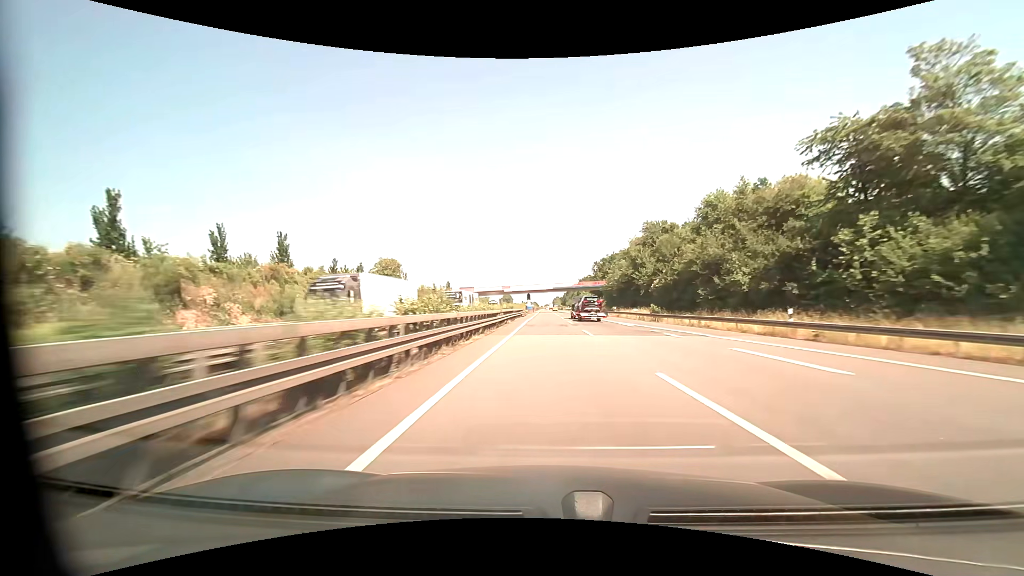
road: motorway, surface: asphalt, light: Day
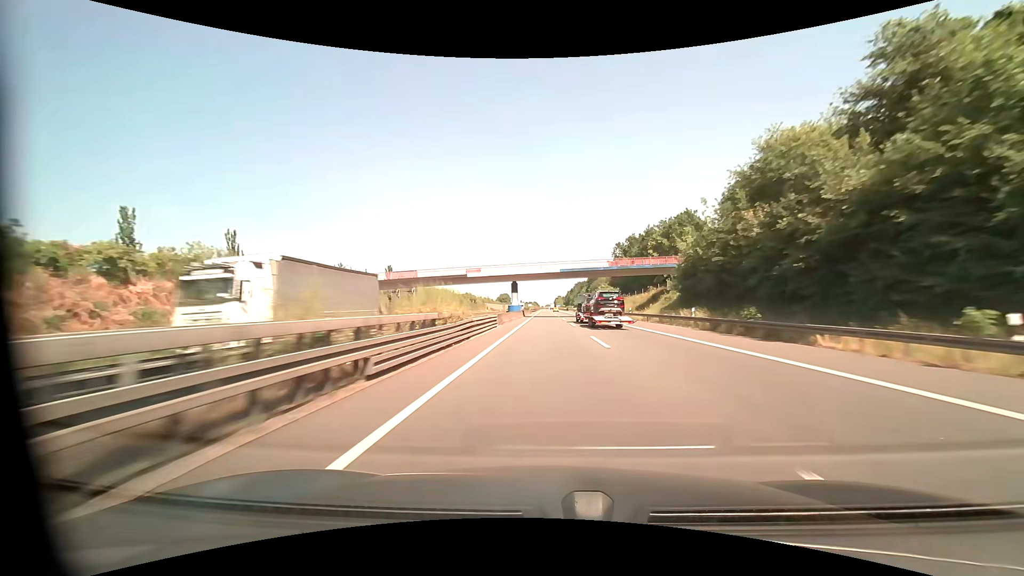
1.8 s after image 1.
(0.0, +60.9) m; 0°
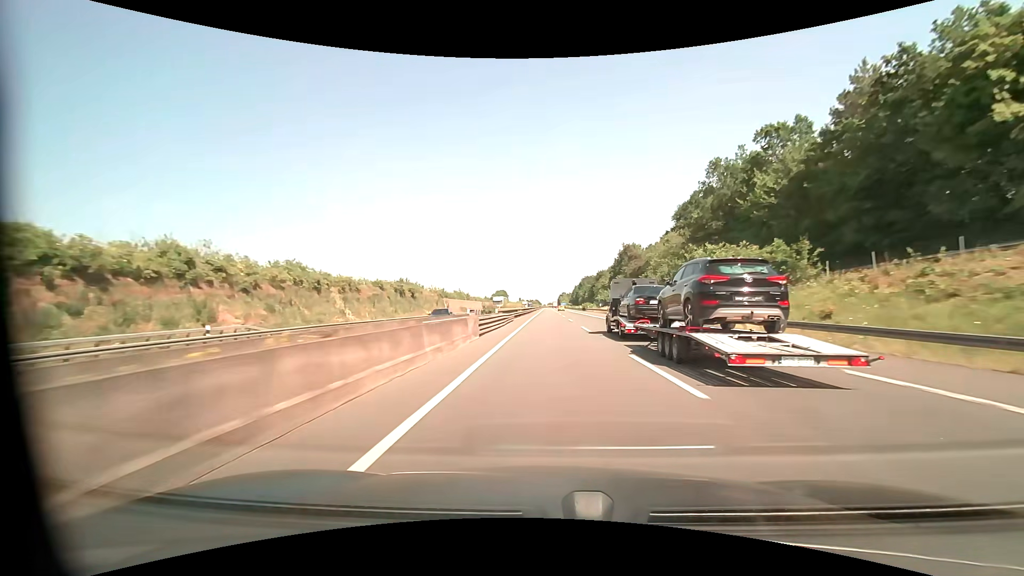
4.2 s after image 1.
(-0.4, +81.8) m; 0°
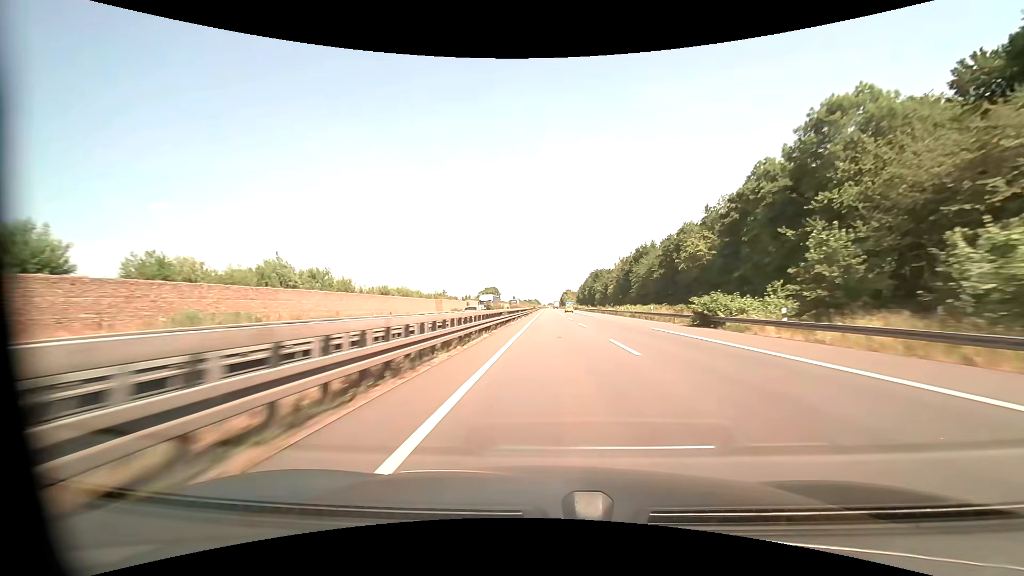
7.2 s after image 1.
(-0.3, +102.8) m; 0°
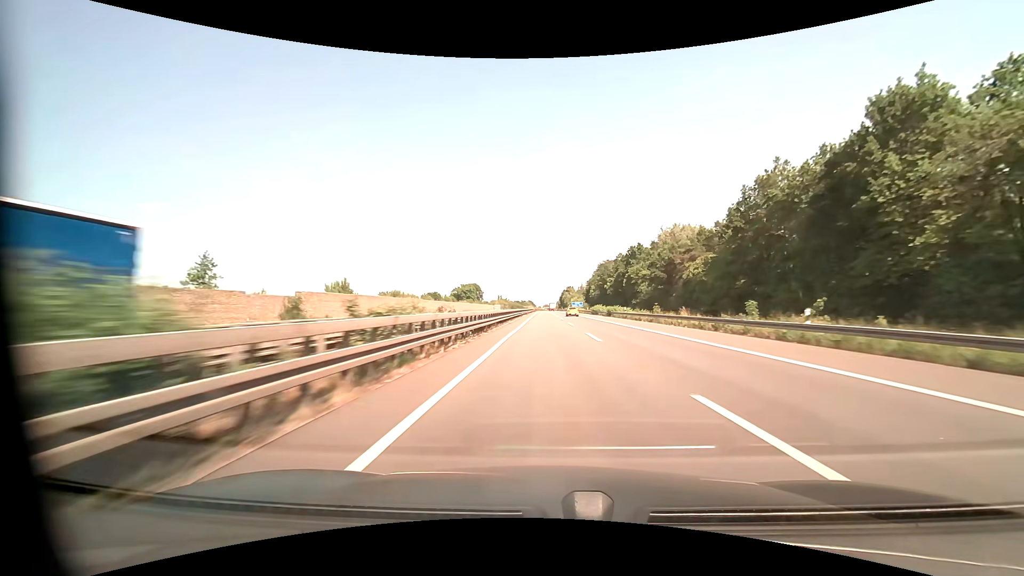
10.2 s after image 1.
(+0.5, +103.1) m; 0°
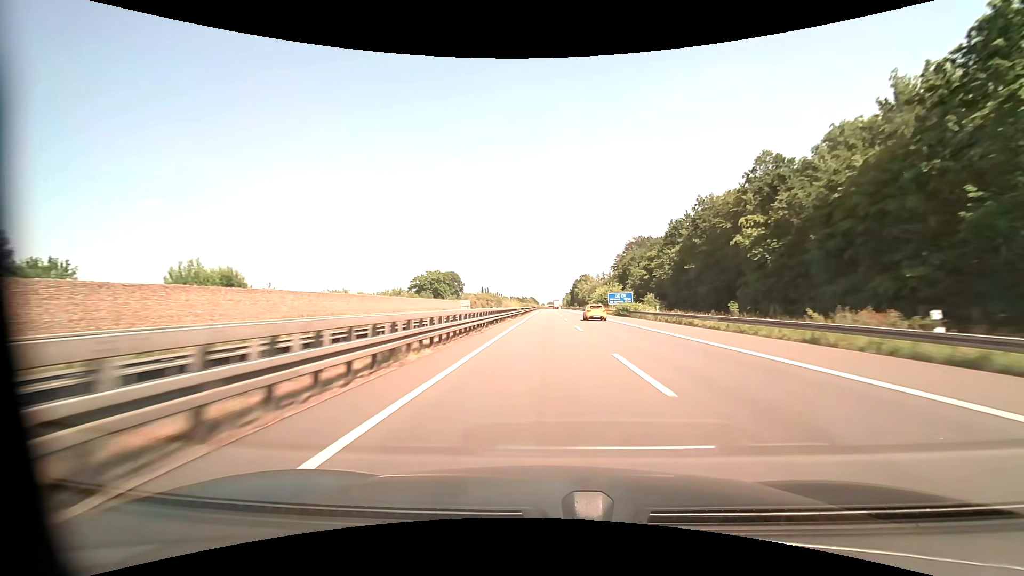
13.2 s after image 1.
(-0.1, +103.3) m; 0°
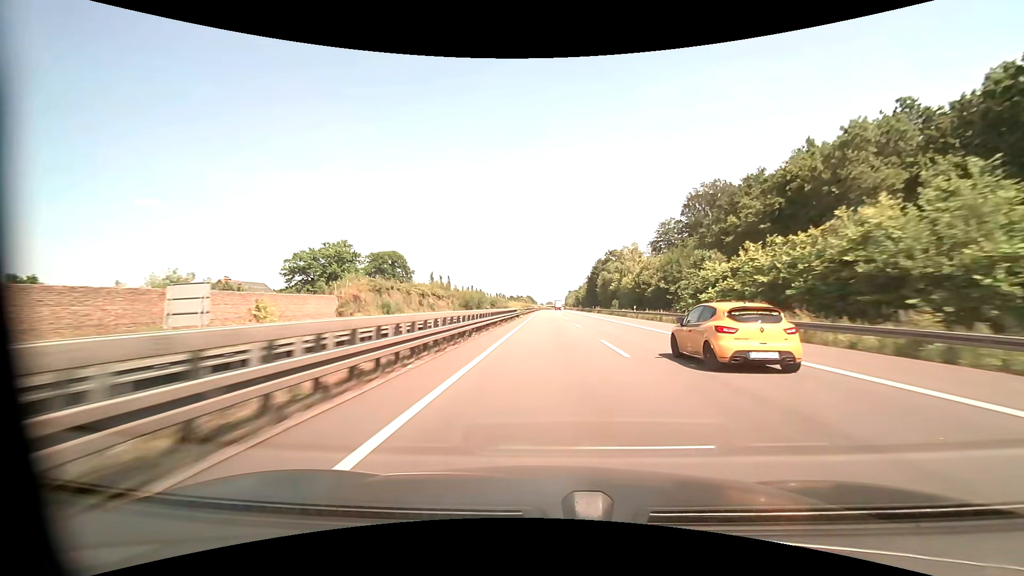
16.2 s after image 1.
(0.0, +103.5) m; 0°
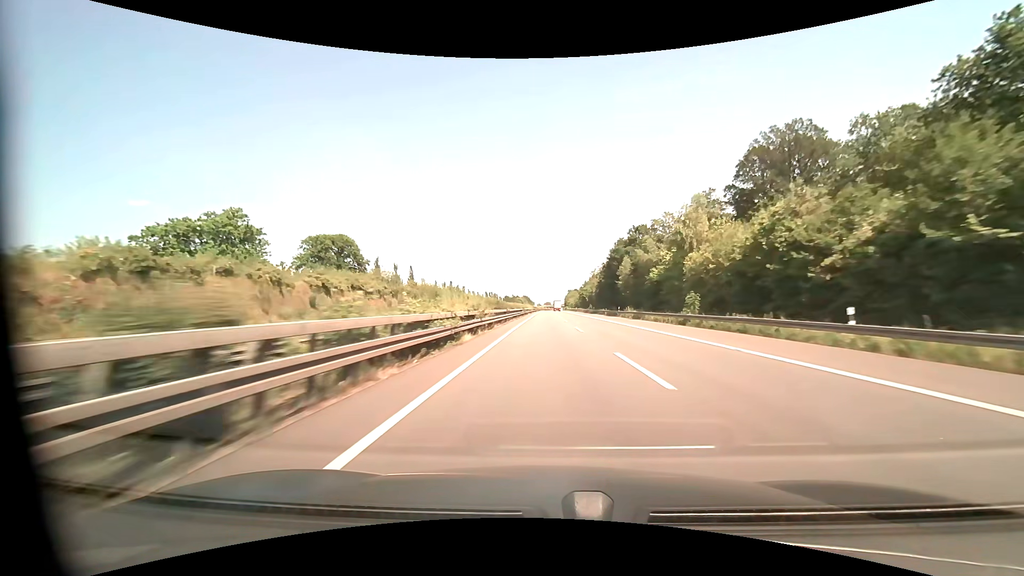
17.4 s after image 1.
(+0.1, +41.4) m; 0°
(0, +10) (0, +20) (0, +30) (0, +40) (0, +50) (0, +60) (0, +70) (0, +80) (0, +90) (0, +100) m
